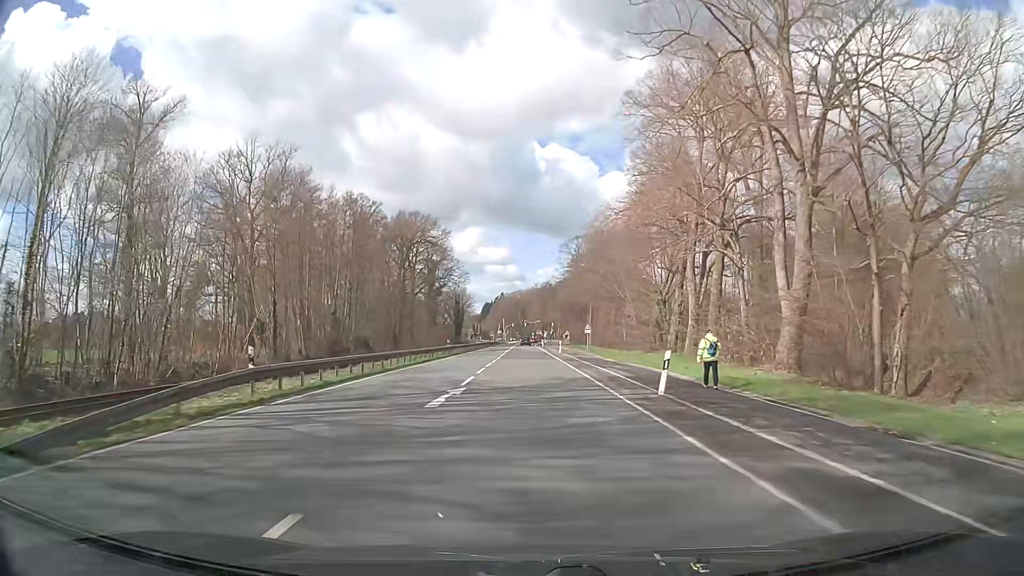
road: primary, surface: asphalt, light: Day
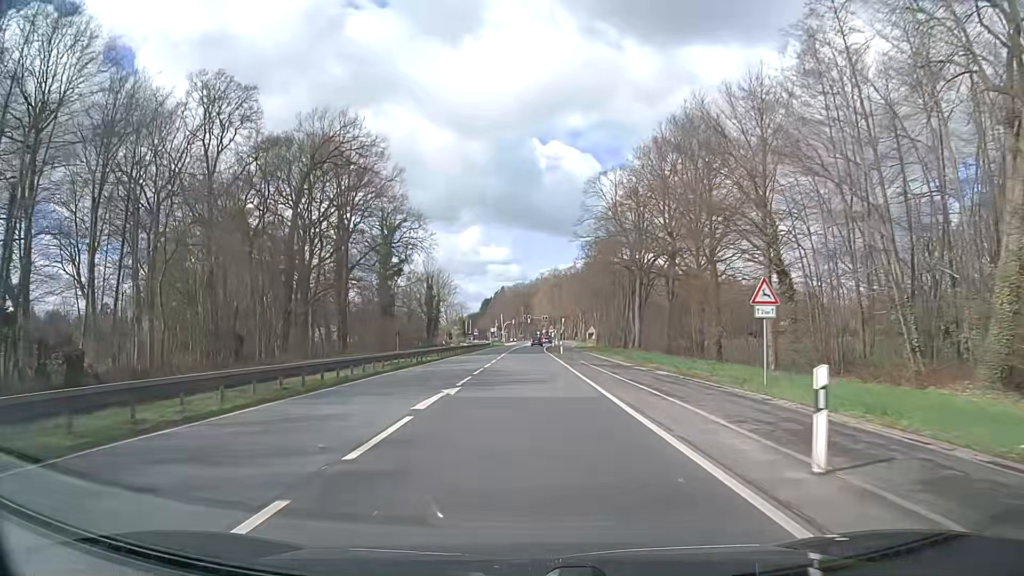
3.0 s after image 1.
(+0.1, +54.0) m; 0°
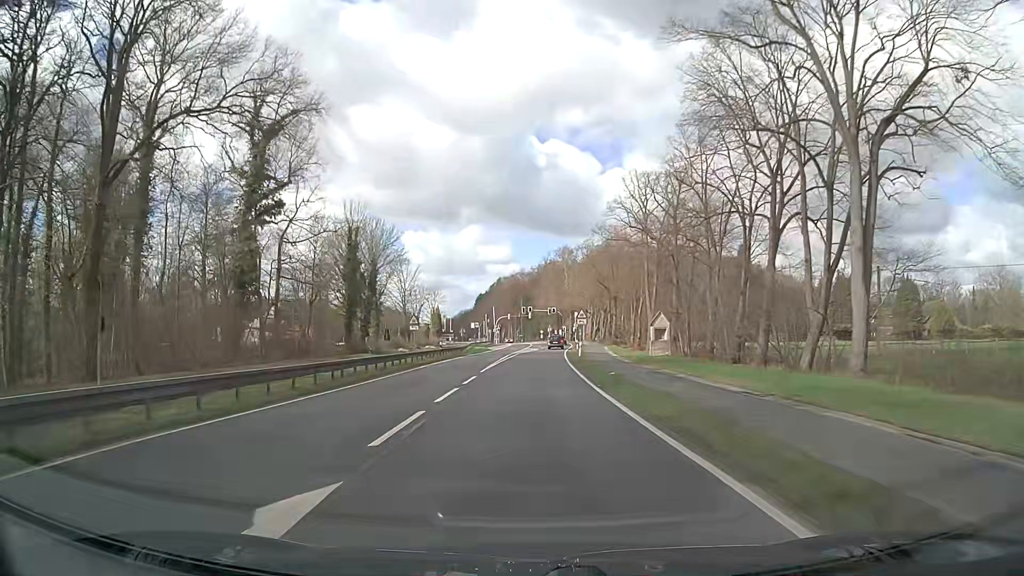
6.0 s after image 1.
(-0.2, +54.0) m; 0°
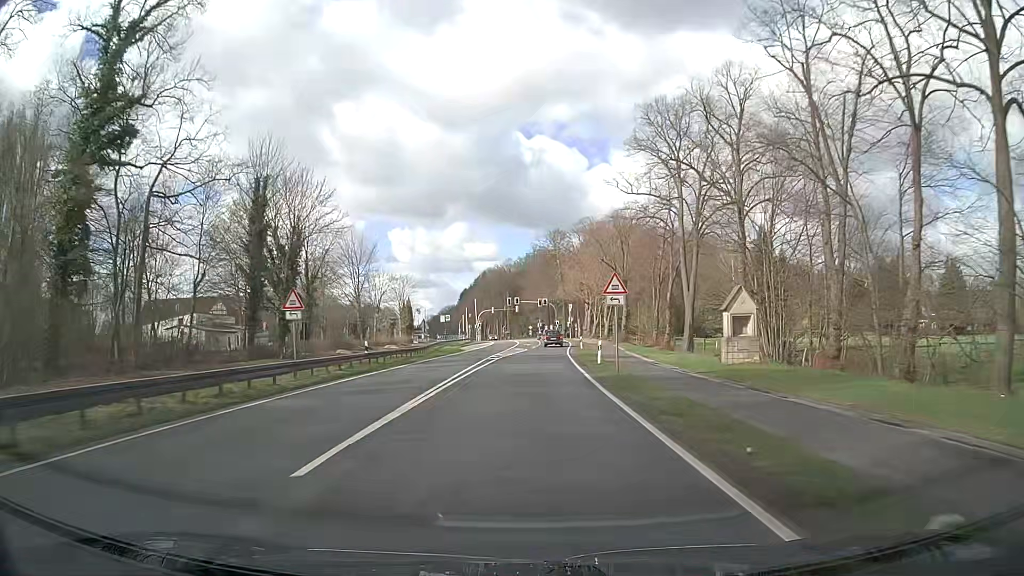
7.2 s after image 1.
(+0.2, +21.5) m; +1°
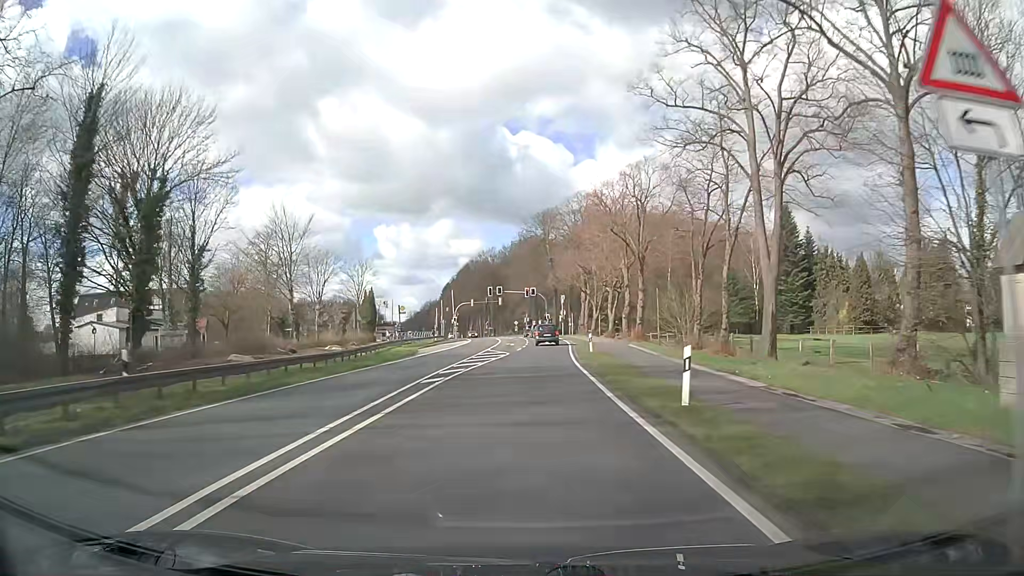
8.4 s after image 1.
(+0.1, +18.9) m; +1°
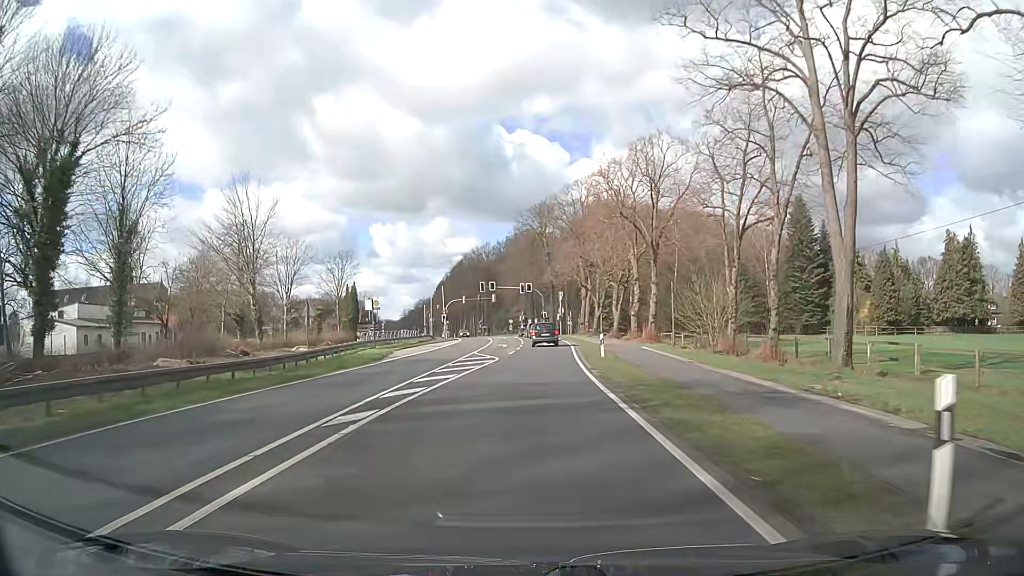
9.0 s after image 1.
(0.0, +7.7) m; 0°
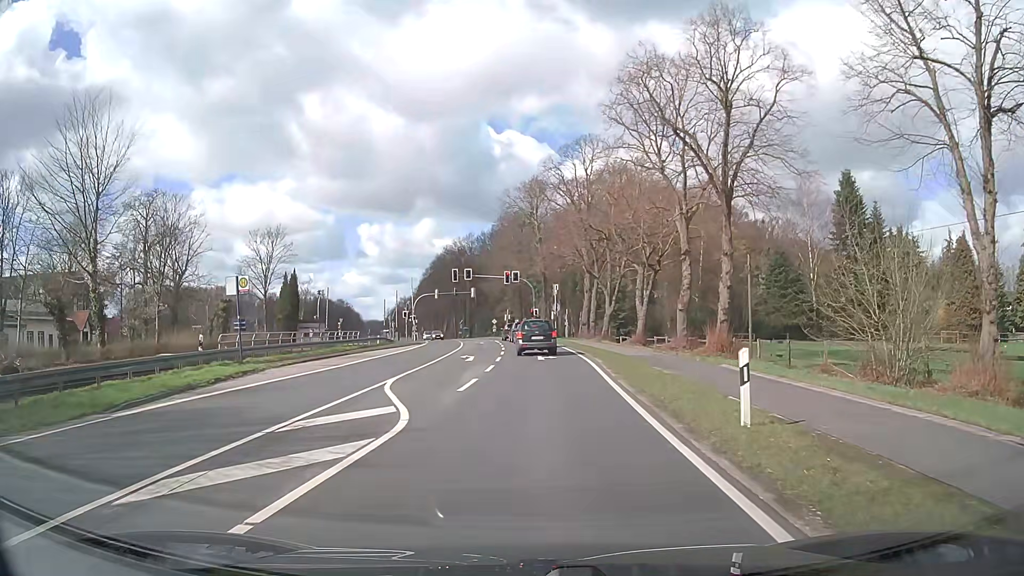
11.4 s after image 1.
(+0.2, +20.0) m; +1°
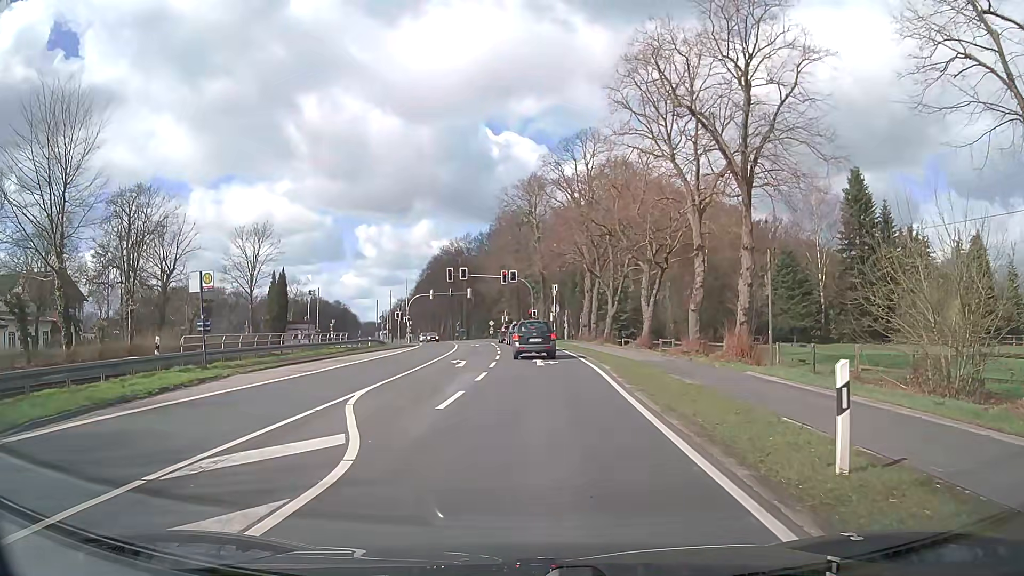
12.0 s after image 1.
(0.0, +2.9) m; 0°
(0, +10) (0, +20) (0, +30) (0, +40) (0, +50) (-1, +60) (-2, +70) (-3, +80) (-5, +90) (-7, +100) m
